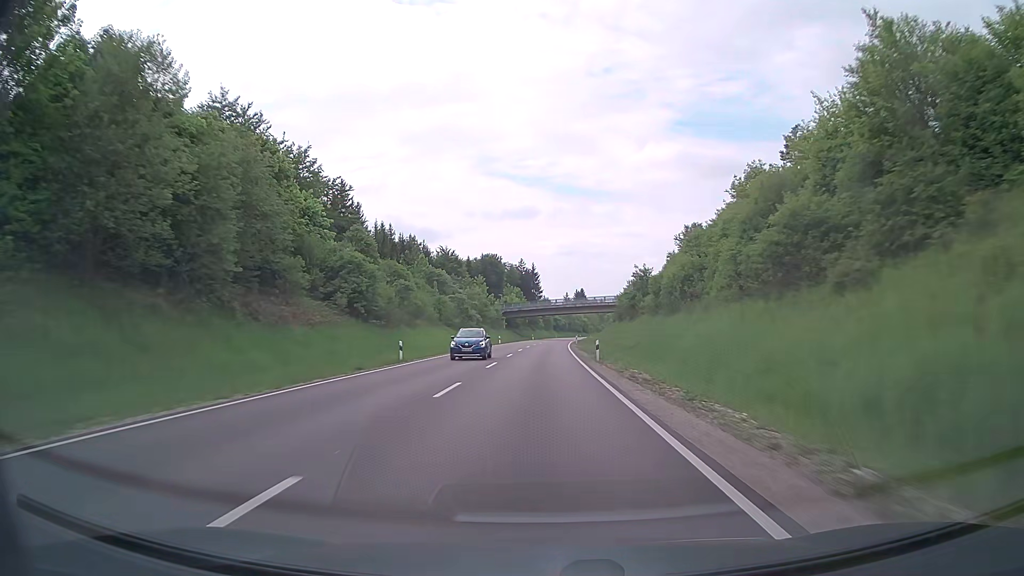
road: primary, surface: asphalt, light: Day
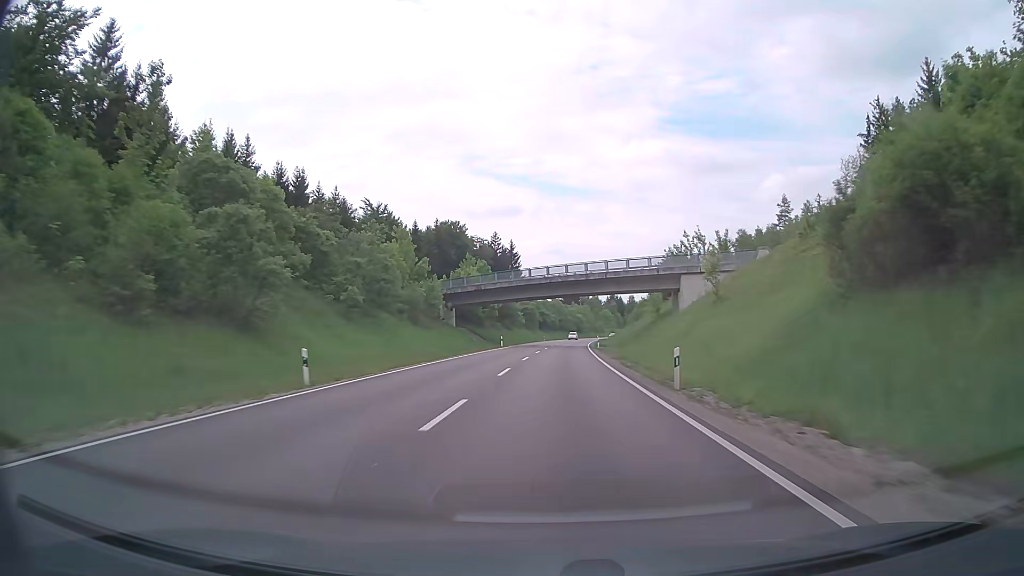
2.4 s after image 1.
(+0.2, +65.4) m; +1°
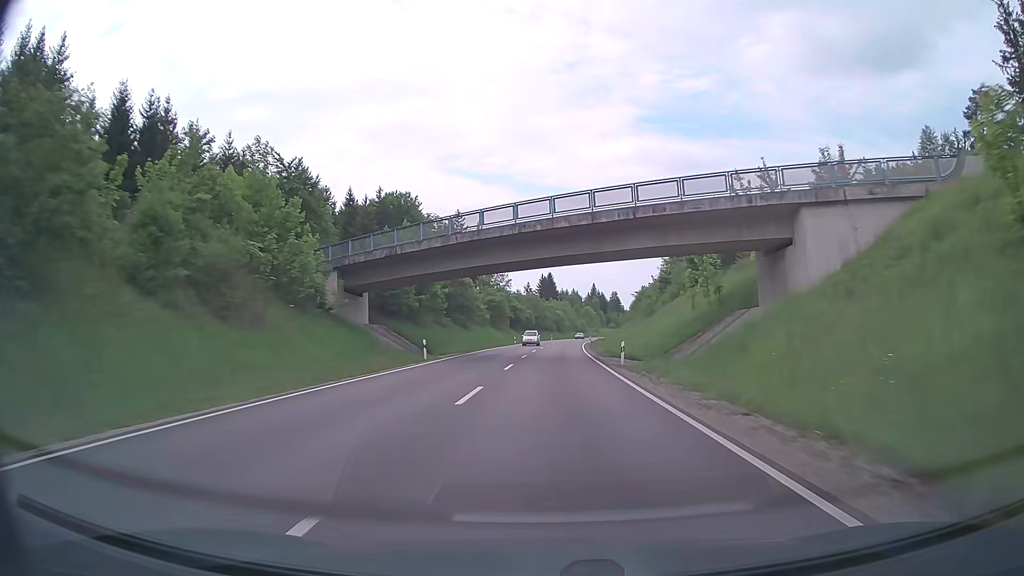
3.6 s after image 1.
(+0.6, +32.8) m; +2°
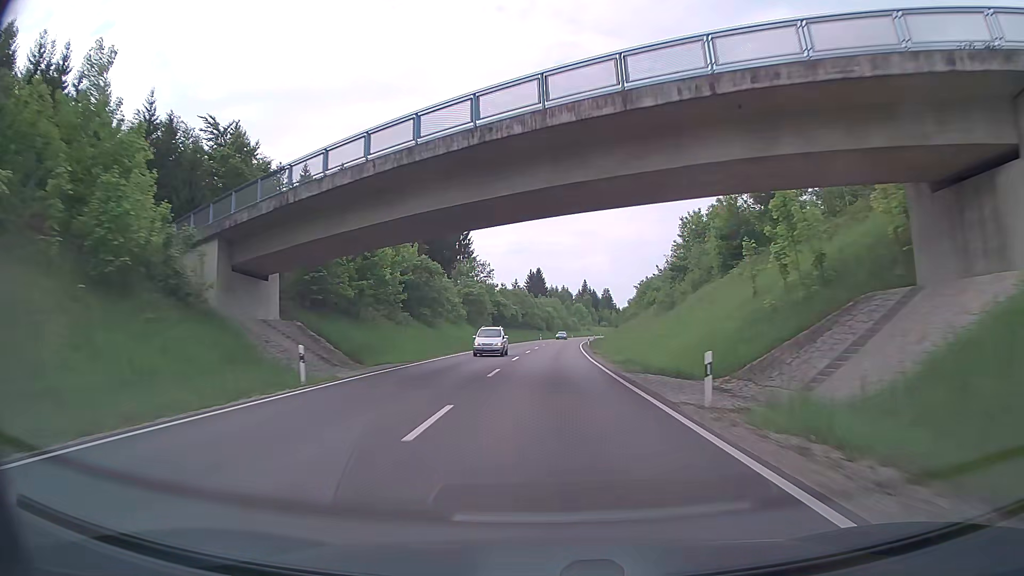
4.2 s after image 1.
(+0.2, +16.4) m; +1°
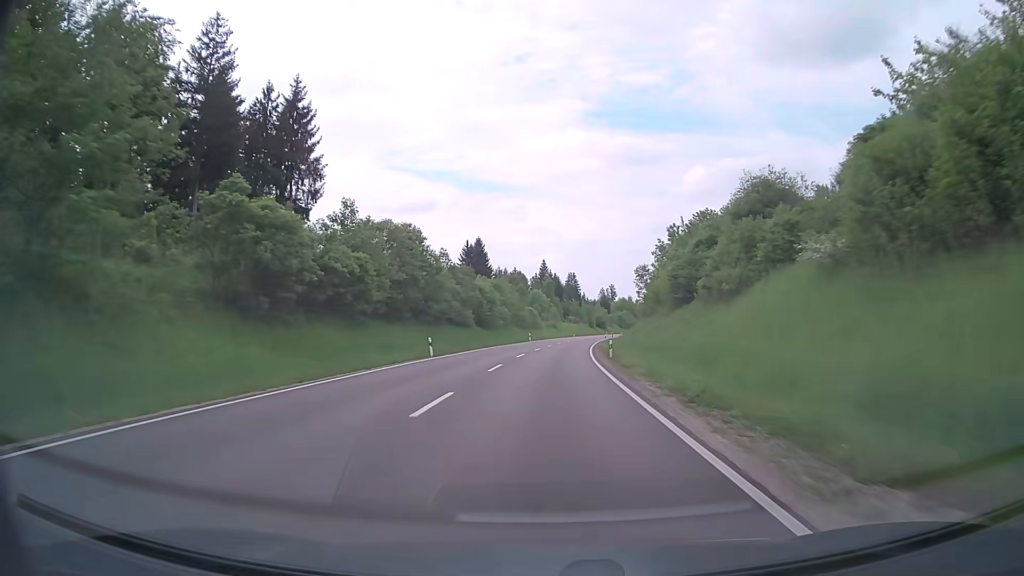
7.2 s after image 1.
(+3.0, +82.4) m; +4°
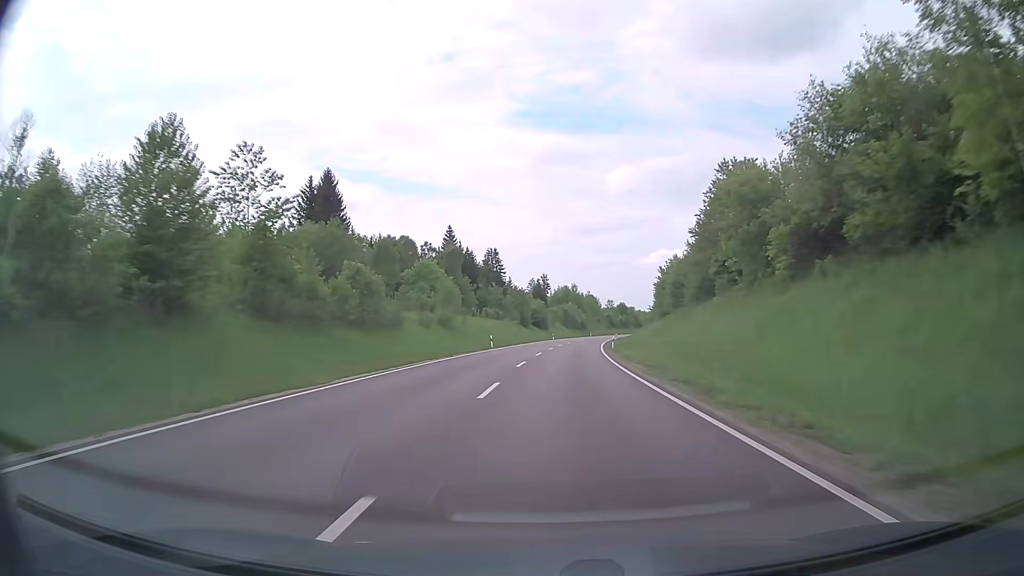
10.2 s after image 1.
(+3.9, +81.3) m; +6°
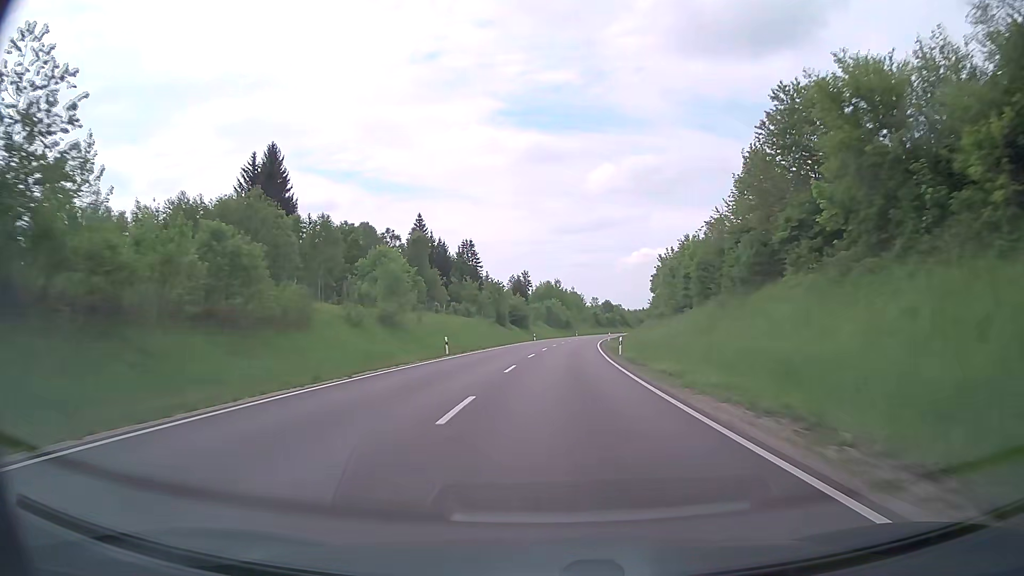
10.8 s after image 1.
(+0.2, +15.9) m; +1°
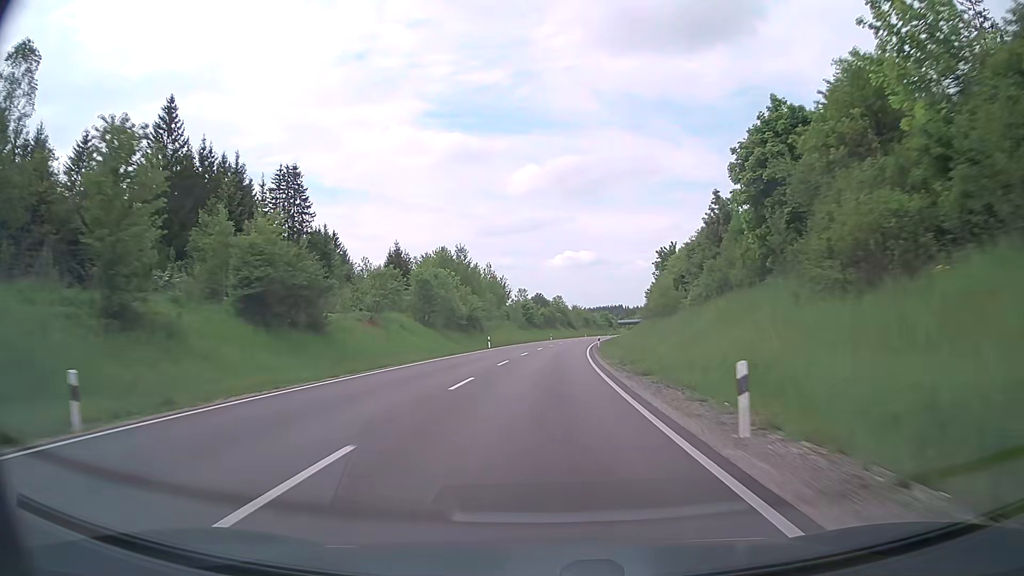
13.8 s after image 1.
(+4.9, +78.0) m; +7°
(0, +10) (0, +20) (0, +30) (+1, +40) (+1, +50) (+2, +60) (+3, +70) (+4, +80) (+5, +90) (+6, +100) m
